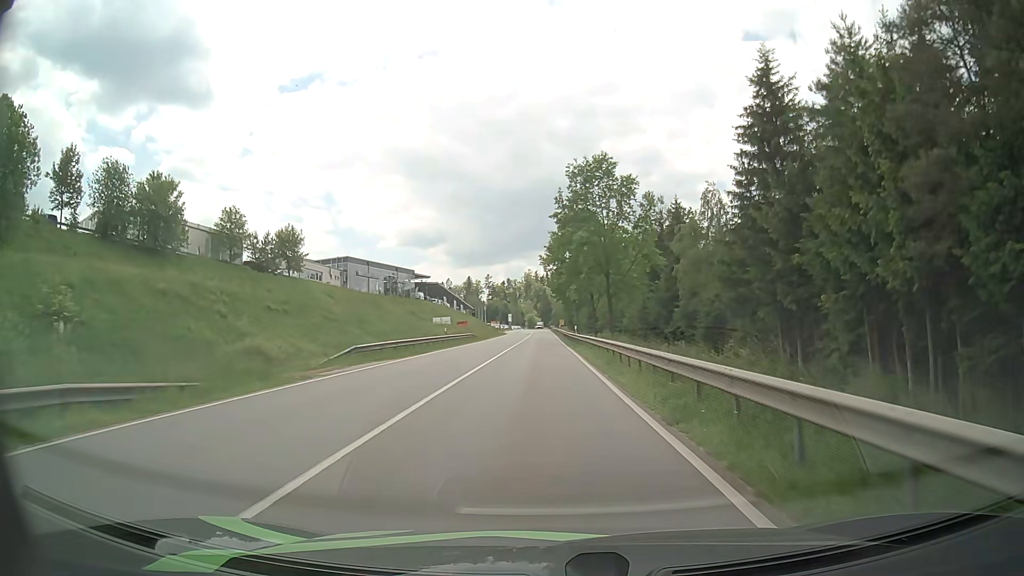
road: secondary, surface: asphalt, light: Day
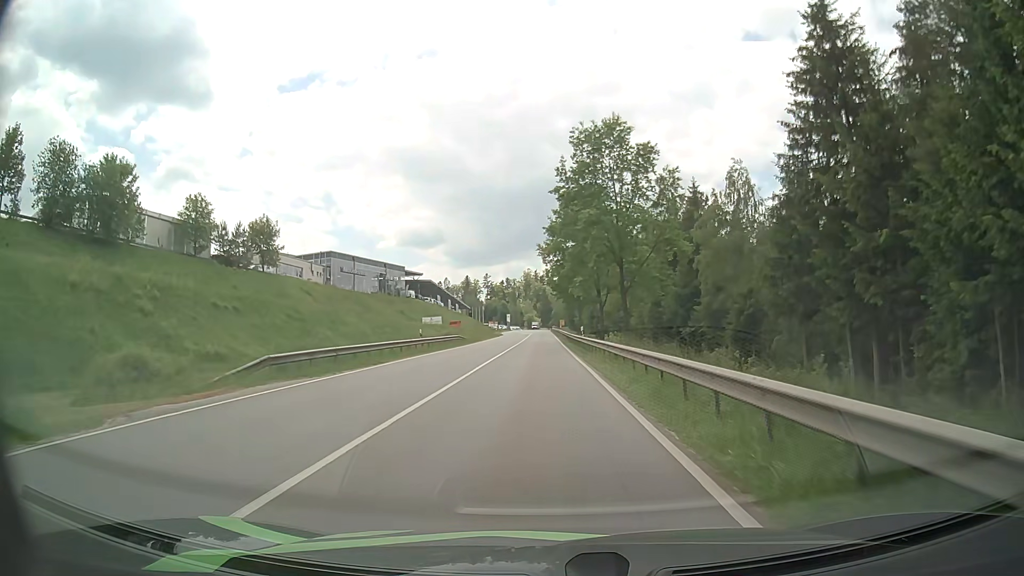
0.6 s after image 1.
(0.0, +9.4) m; 0°
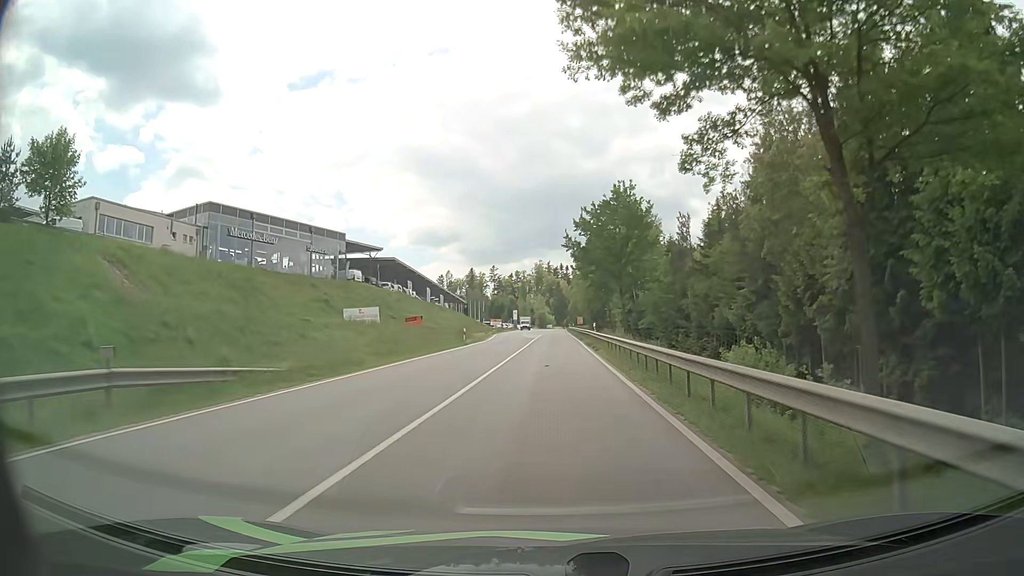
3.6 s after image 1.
(-0.3, +46.4) m; -1°
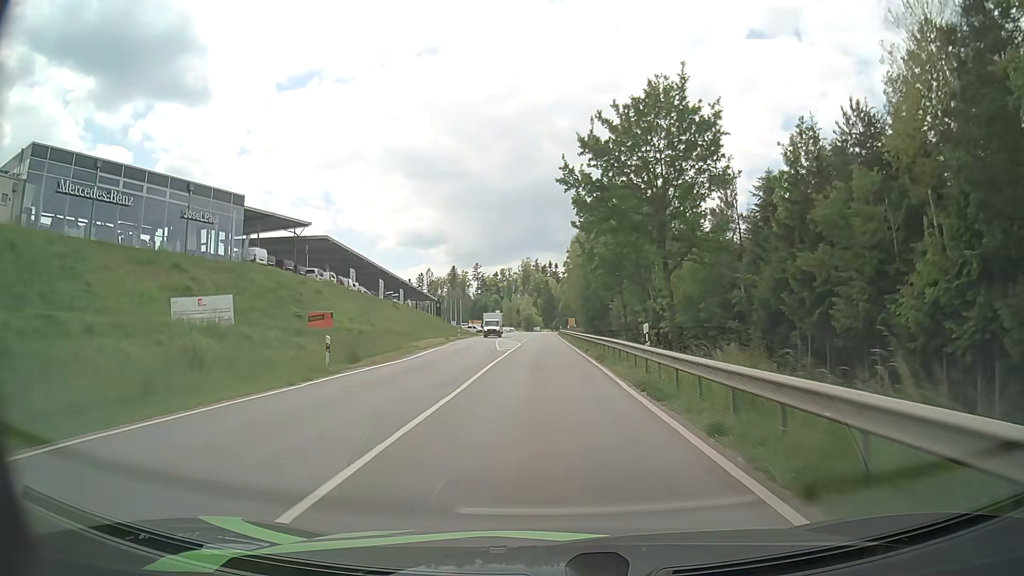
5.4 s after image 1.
(0.0, +27.4) m; +1°
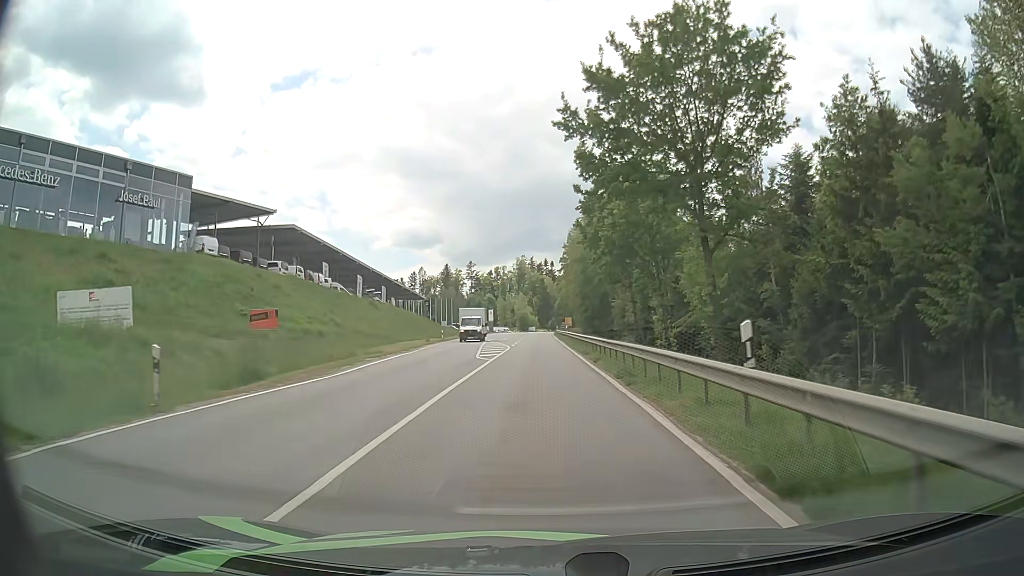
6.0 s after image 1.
(0.0, +9.1) m; 0°
(0, +10) (0, +20) (0, +30) (0, +40) (0, +50) (-1, +60) (-1, +70) (-1, +80) (-1, +90) (-1, +100) m
